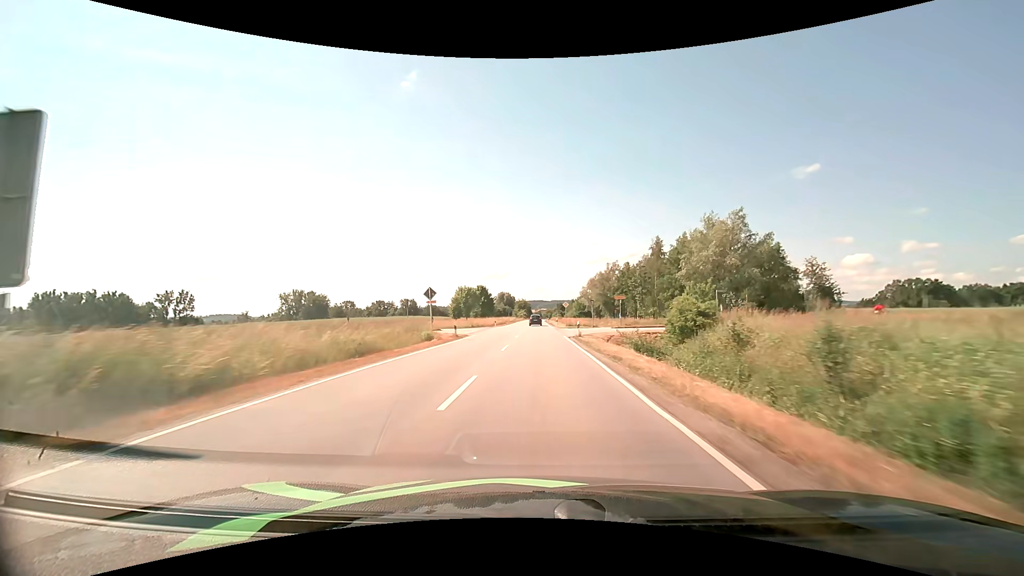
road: tertiary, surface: asphalt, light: Day
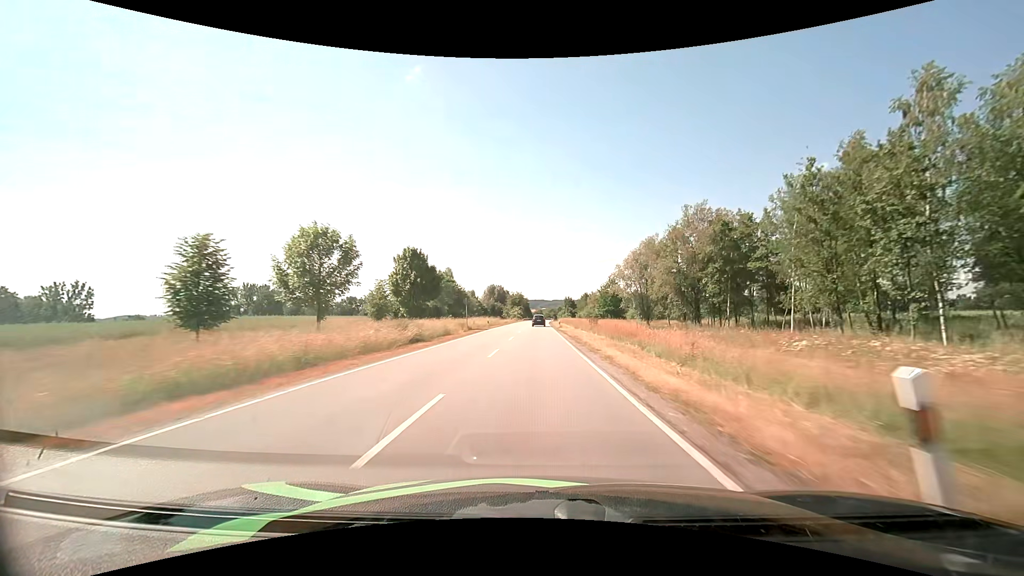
(0.0, +63.8) m; 0°
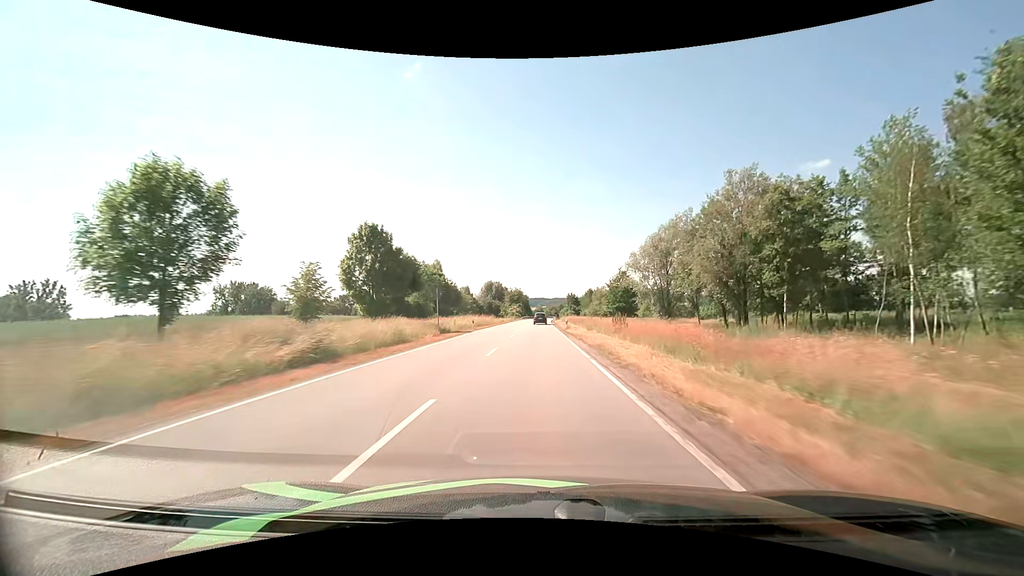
(0.0, +13.0) m; 0°
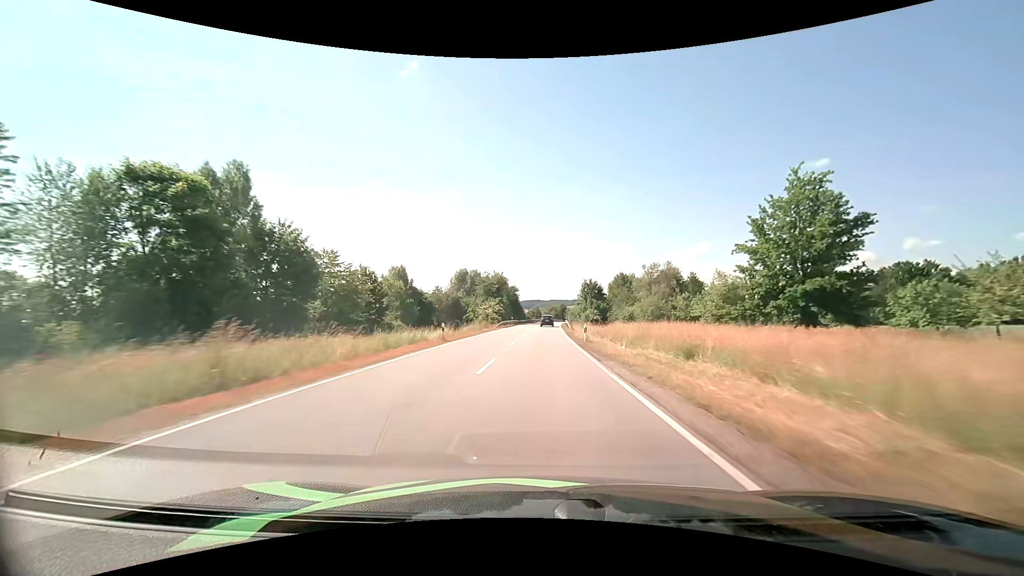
(0.0, +64.9) m; 0°
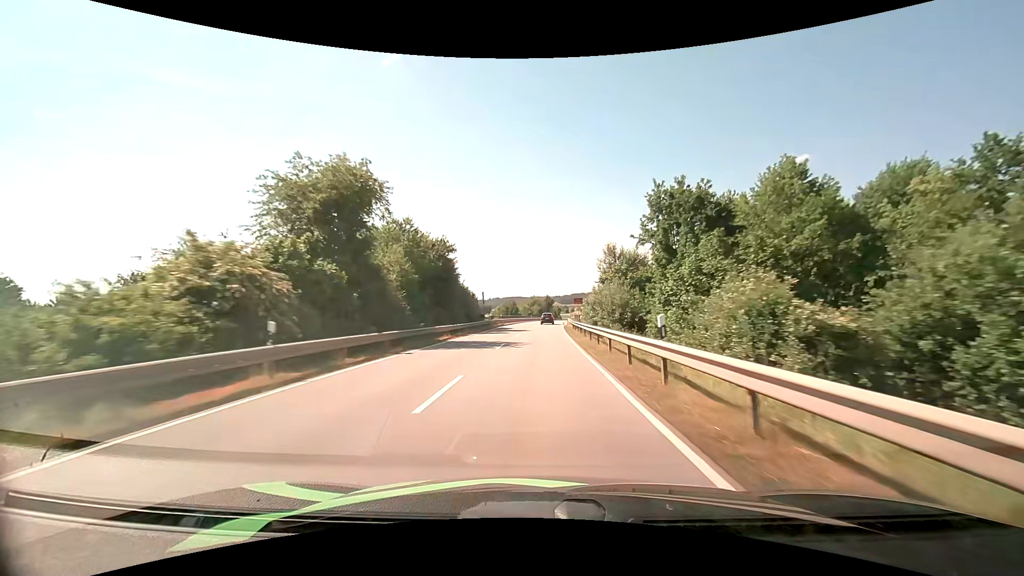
(+1.6, +65.7) m; +2°
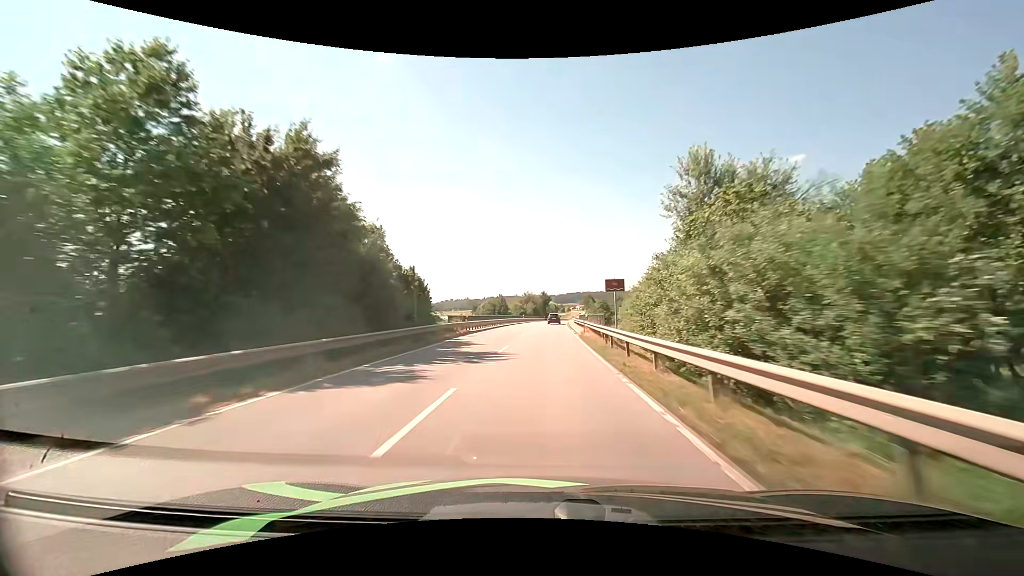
(+0.1, +26.2) m; +1°
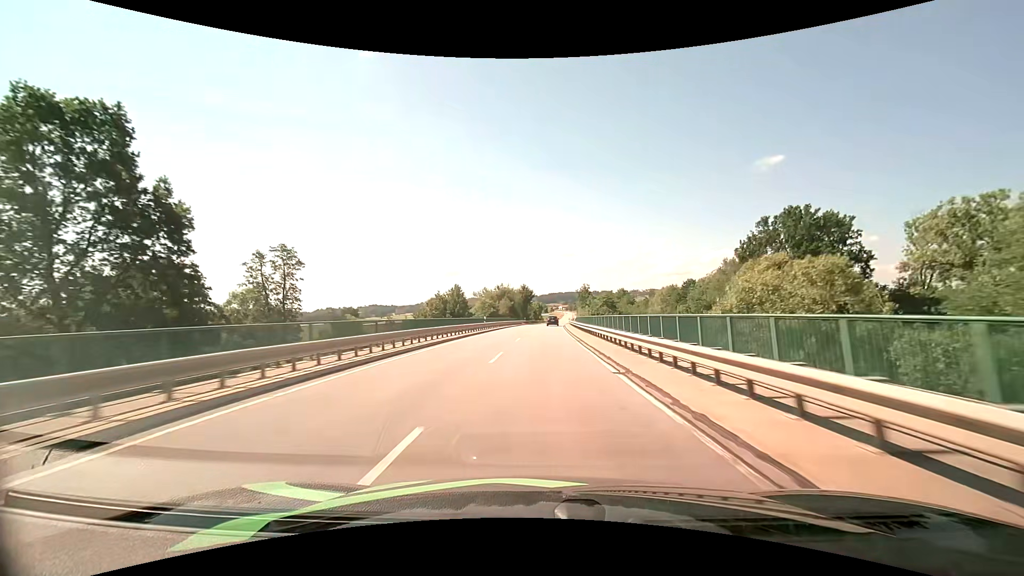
(+0.7, +39.3) m; +2°
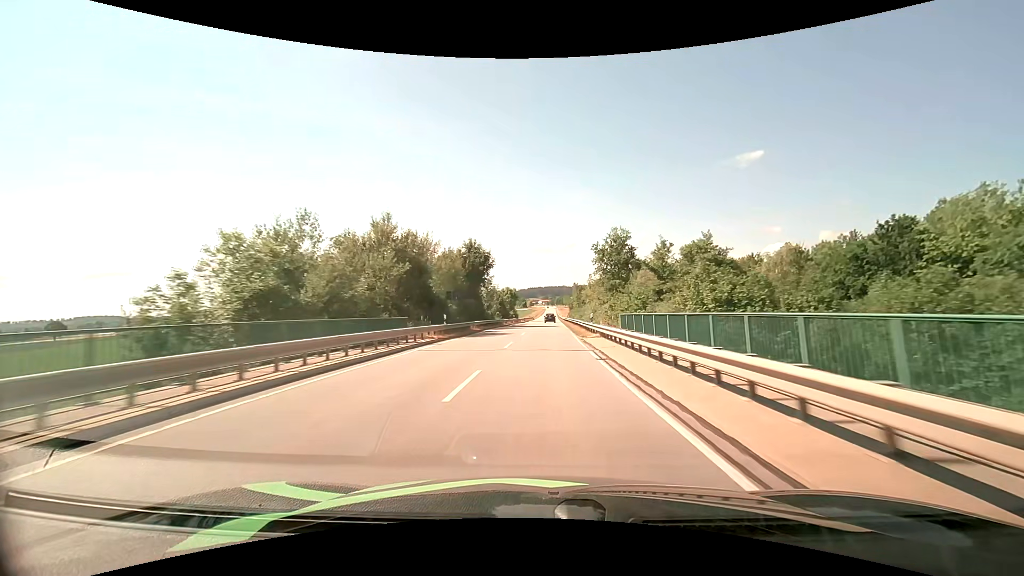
(+1.7, +67.3) m; +2°
(0, +10) (0, +20) (0, +30) (+1, +40) (+1, +50) (+1, +60) (+1, +70) (+2, +80) (+2, +90) (+2, +100) m
